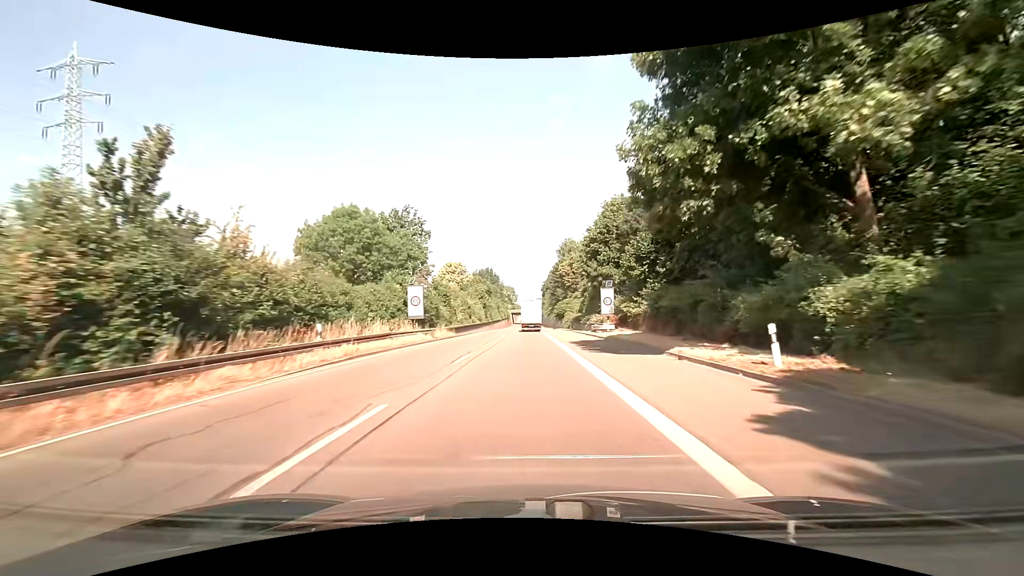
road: trunk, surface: asphalt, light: Day
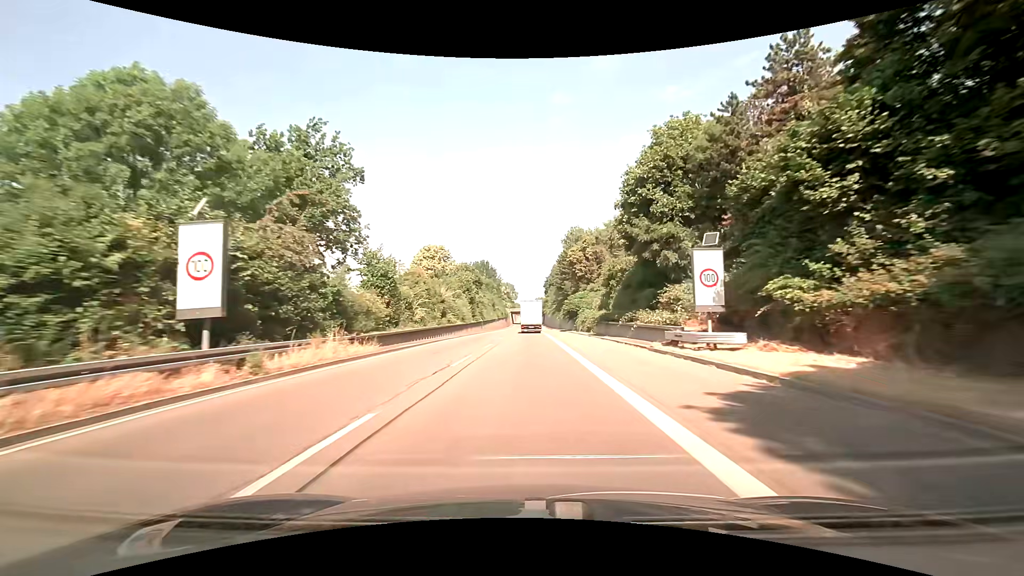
(+0.2, +23.5) m; +1°
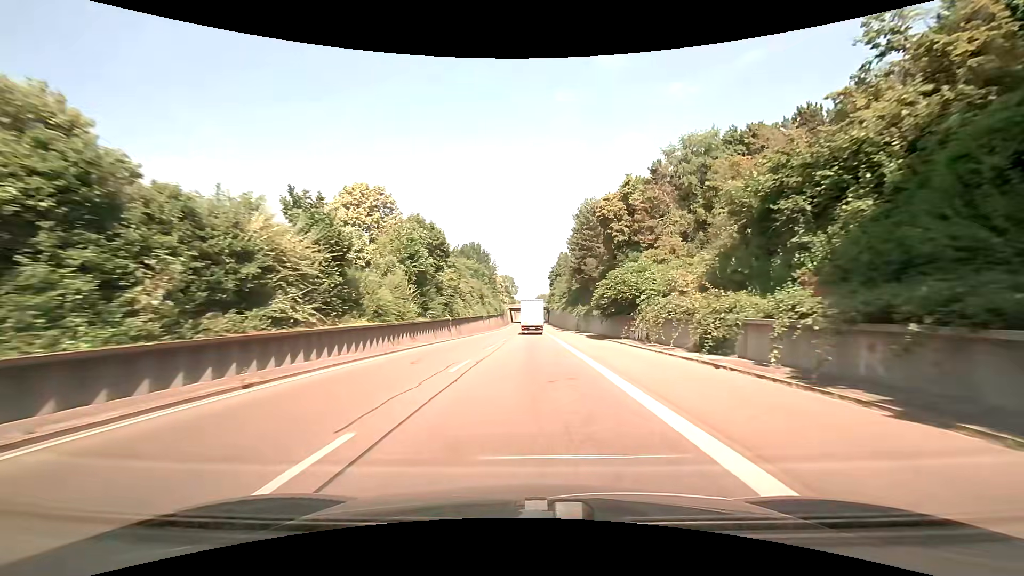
(-0.2, +35.8) m; -1°
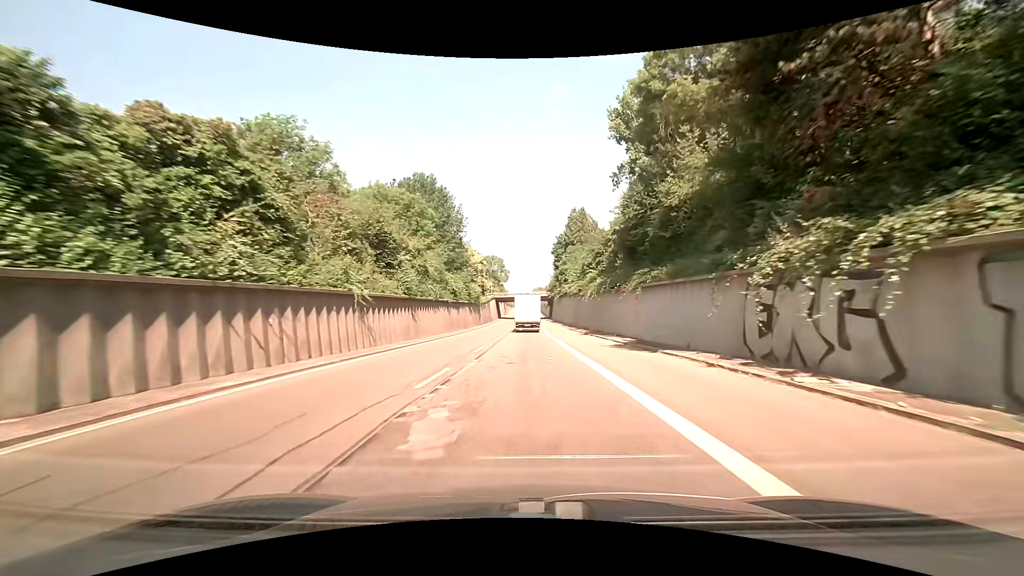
(+0.5, +60.5) m; +1°
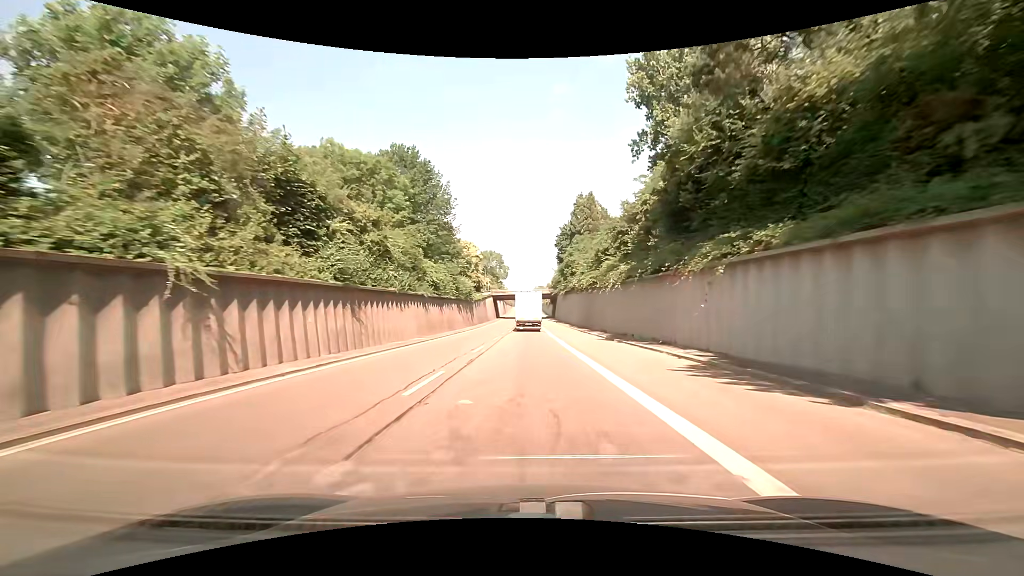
(0.0, +12.3) m; 0°
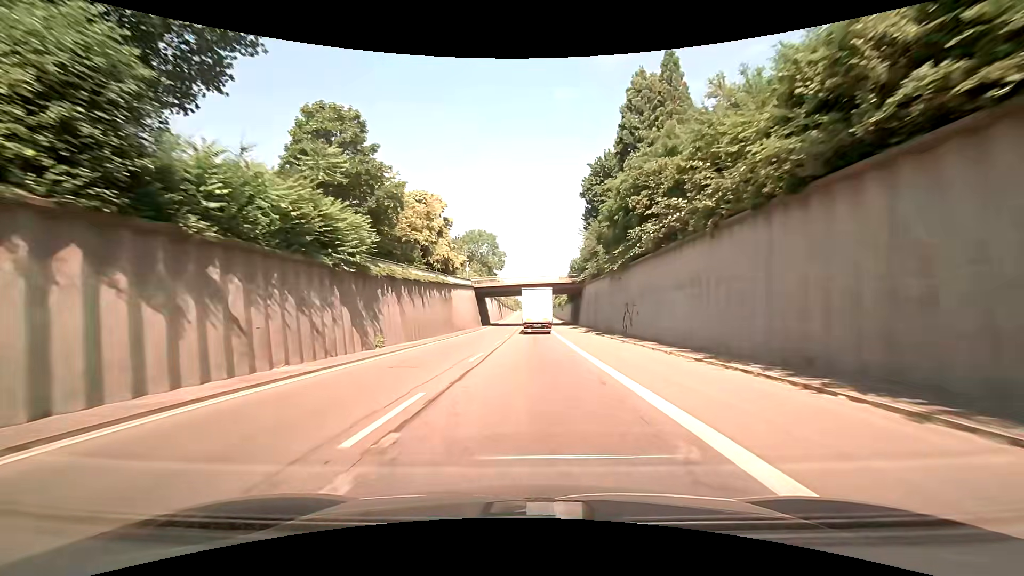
(-0.3, +49.5) m; -1°
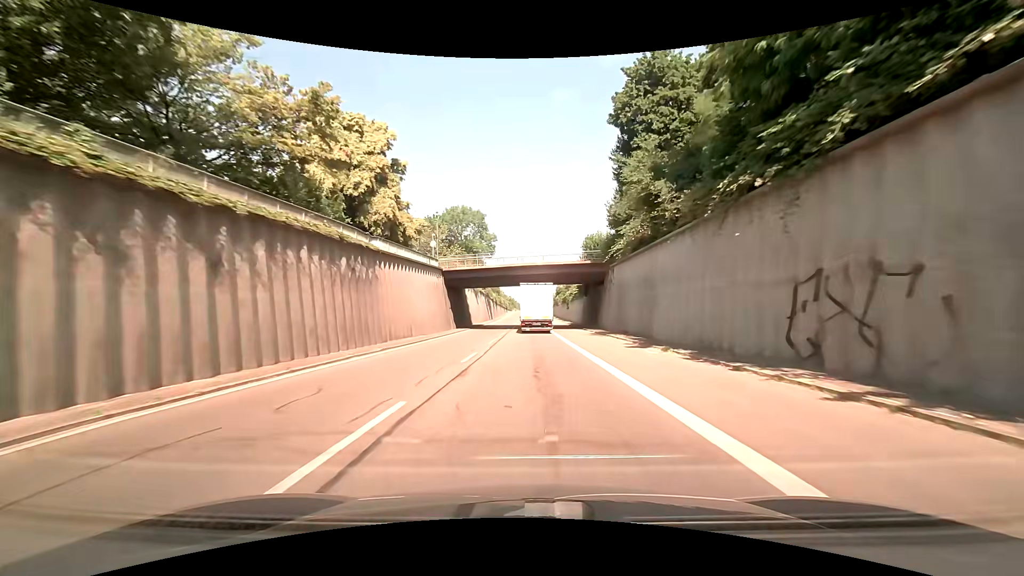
(+0.2, +24.6) m; +1°
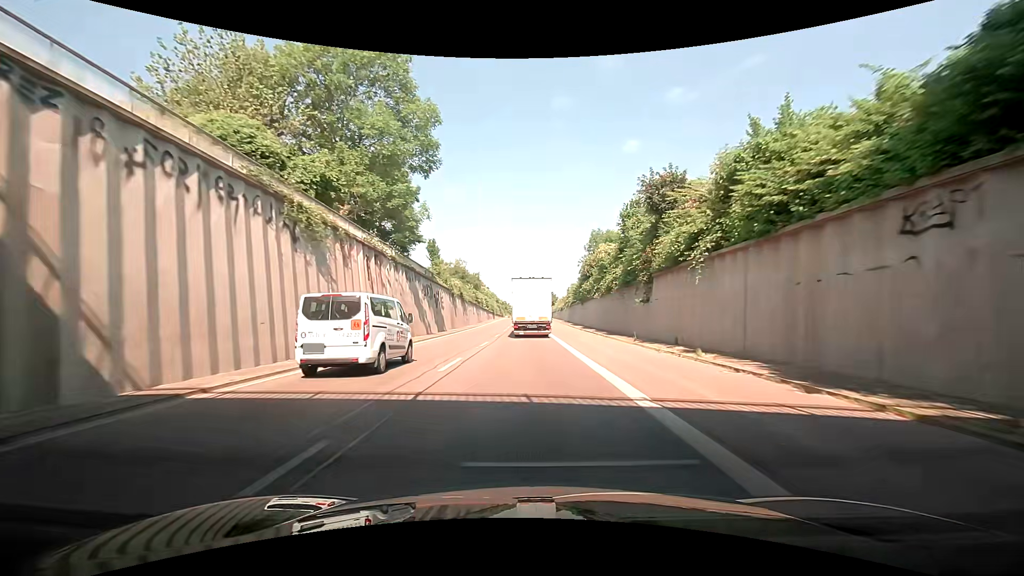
(+0.1, +59.5) m; -1°
(0, +10) (0, +20) (0, +30) (+1, +40) (+1, +50) (+1, +60) (+1, +70) (+1, +80) (+1, +90) (+1, +100) m
